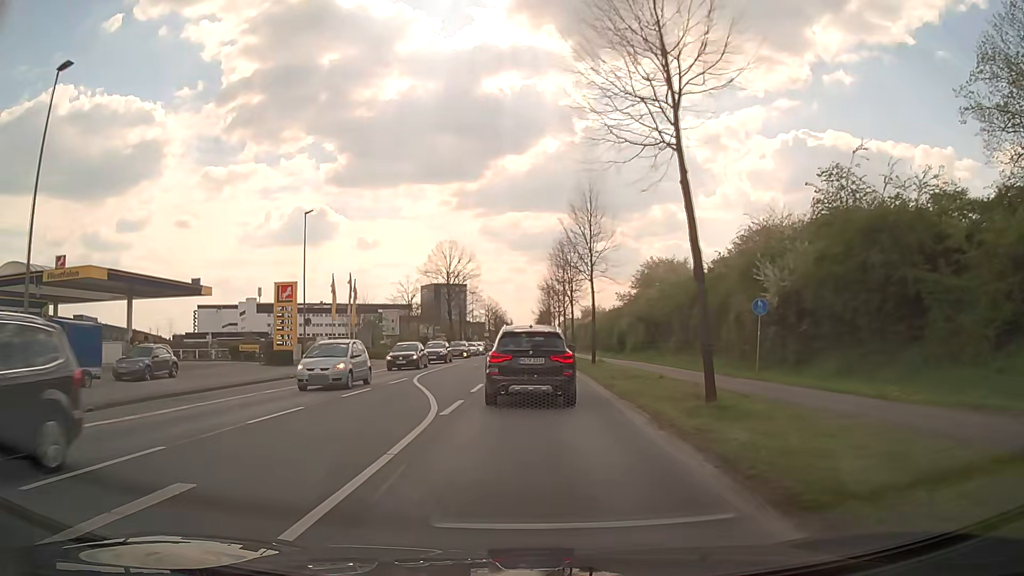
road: secondary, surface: asphalt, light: Day
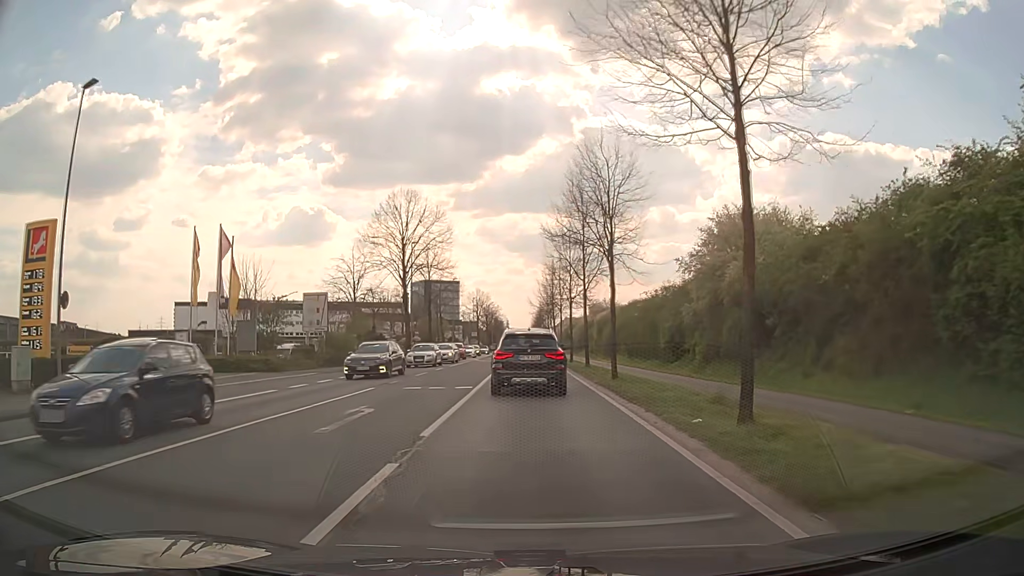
(+0.4, +26.6) m; +1°
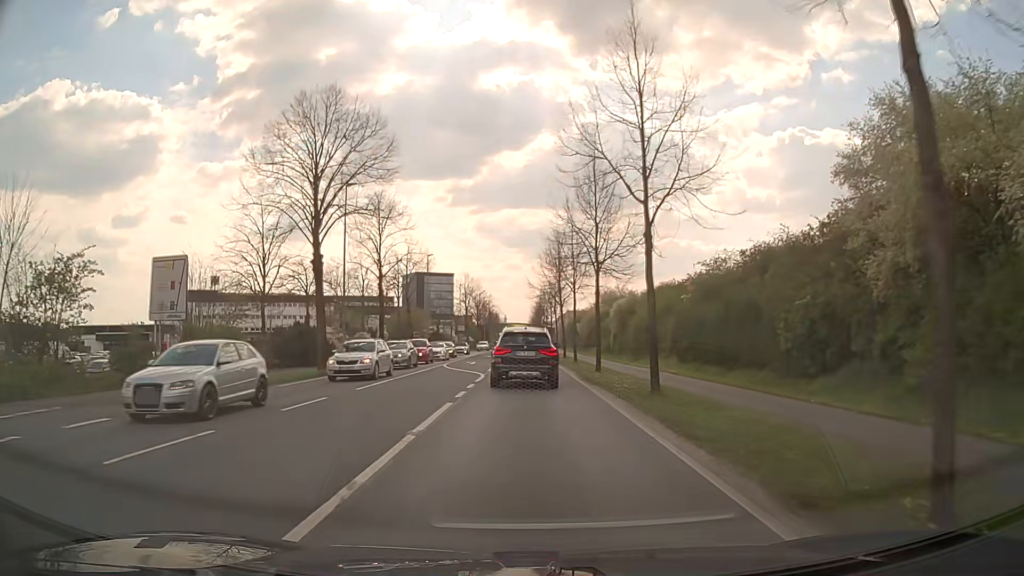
(+0.1, +21.6) m; 0°
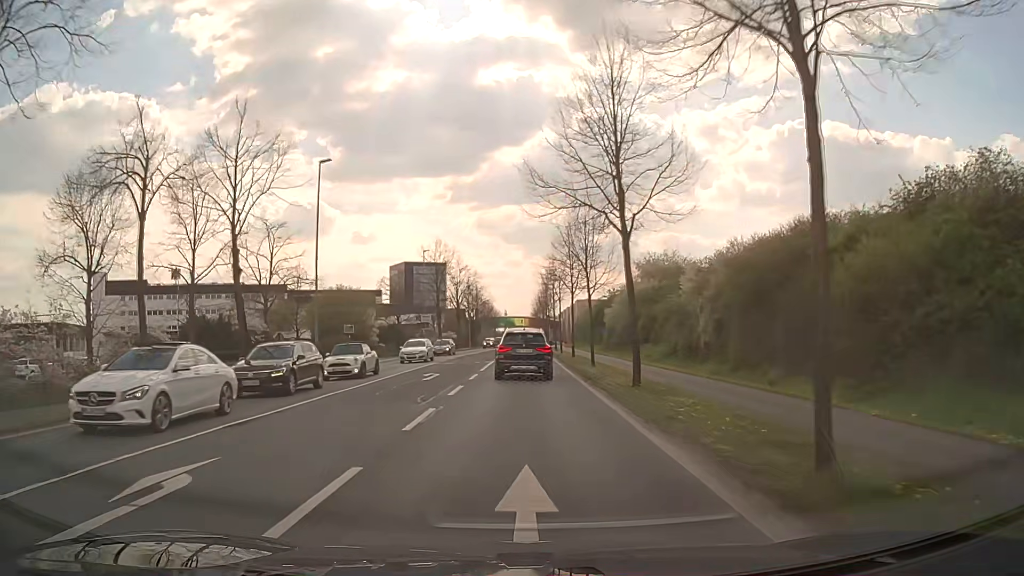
(0.0, +37.4) m; 0°
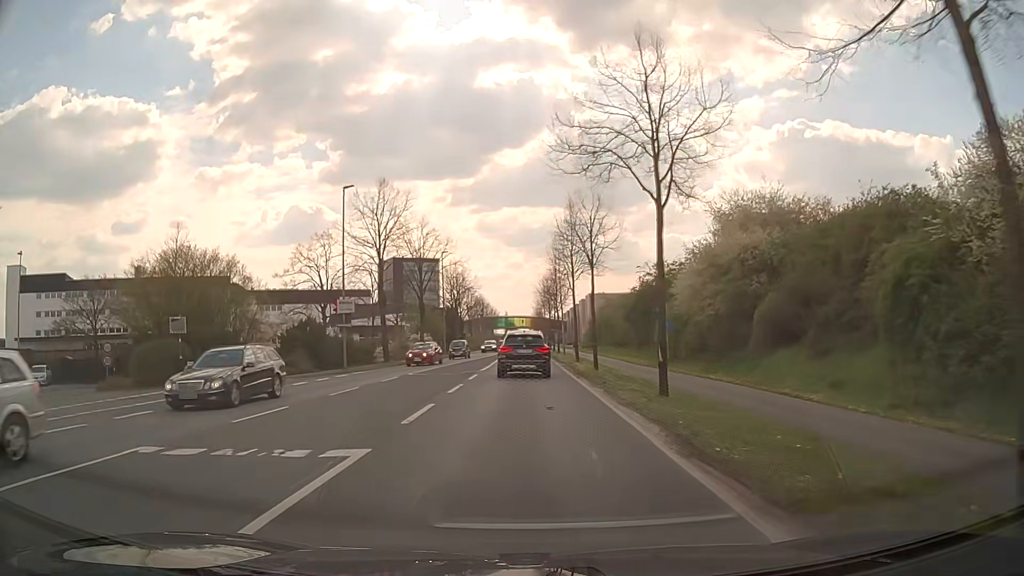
(-0.1, +30.5) m; 0°
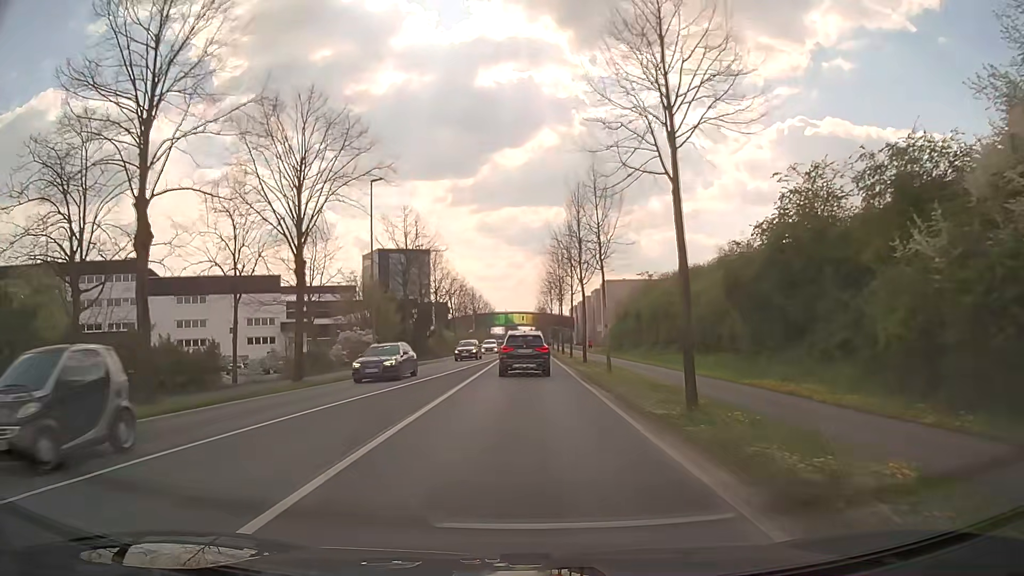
(0.0, +30.7) m; 0°
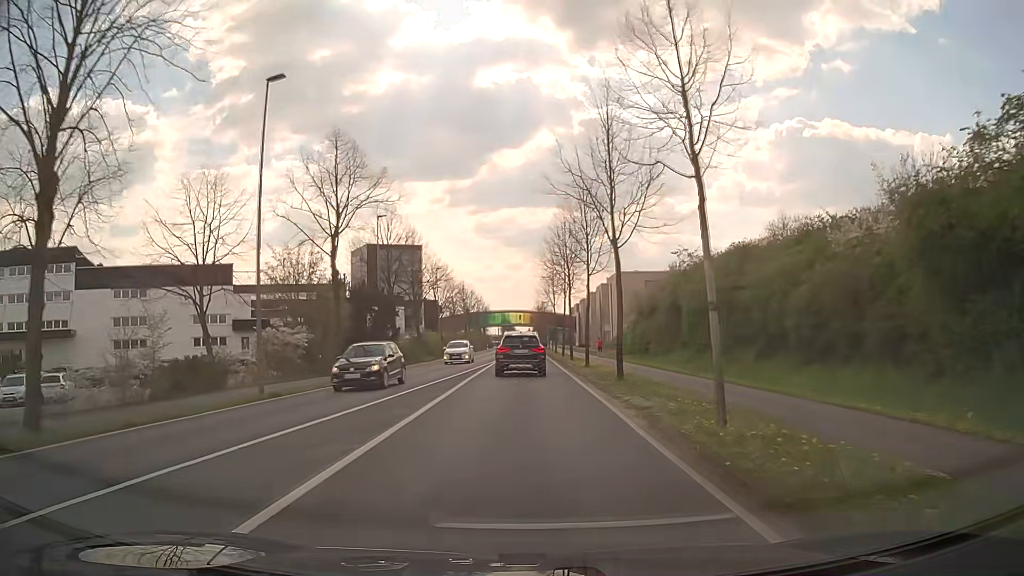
(0.0, +15.4) m; 0°
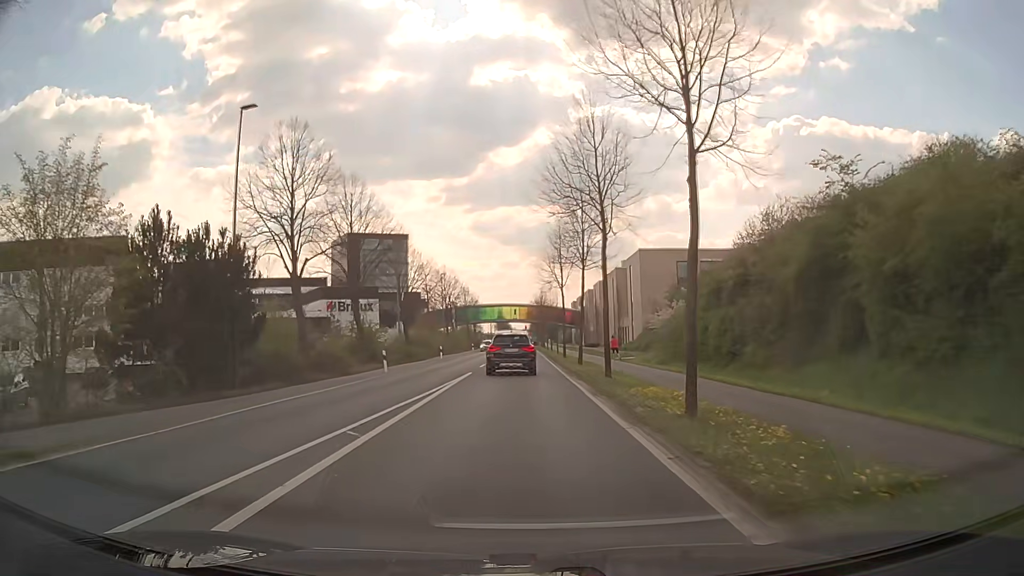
(+0.2, +23.2) m; +1°
(0, +10) (0, +20) (0, +30) (0, +40) (0, +50) (-1, +60) (-1, +70) (-1, +80) (-1, +90) (-1, +100) m
